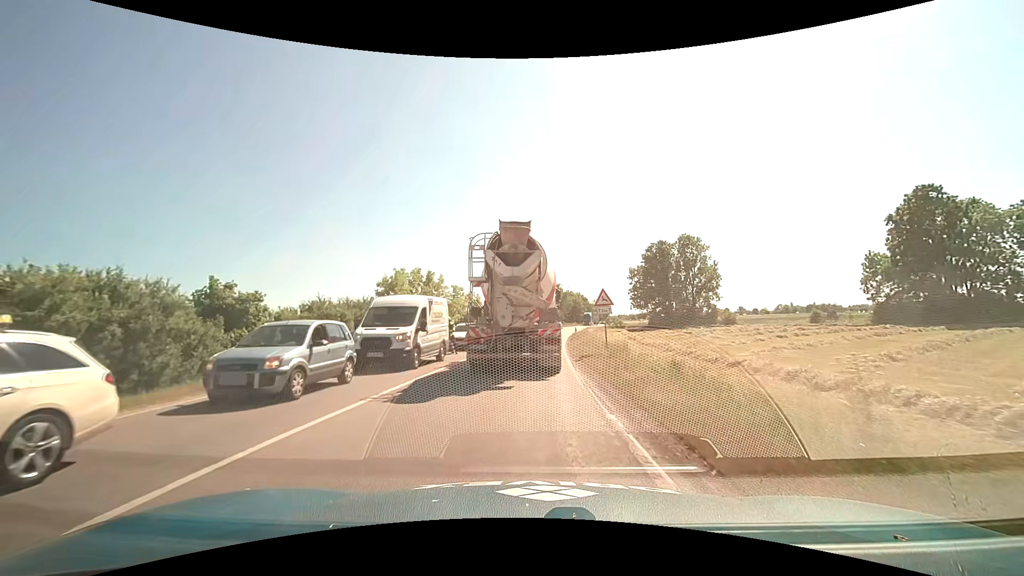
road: primary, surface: asphalt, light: Day
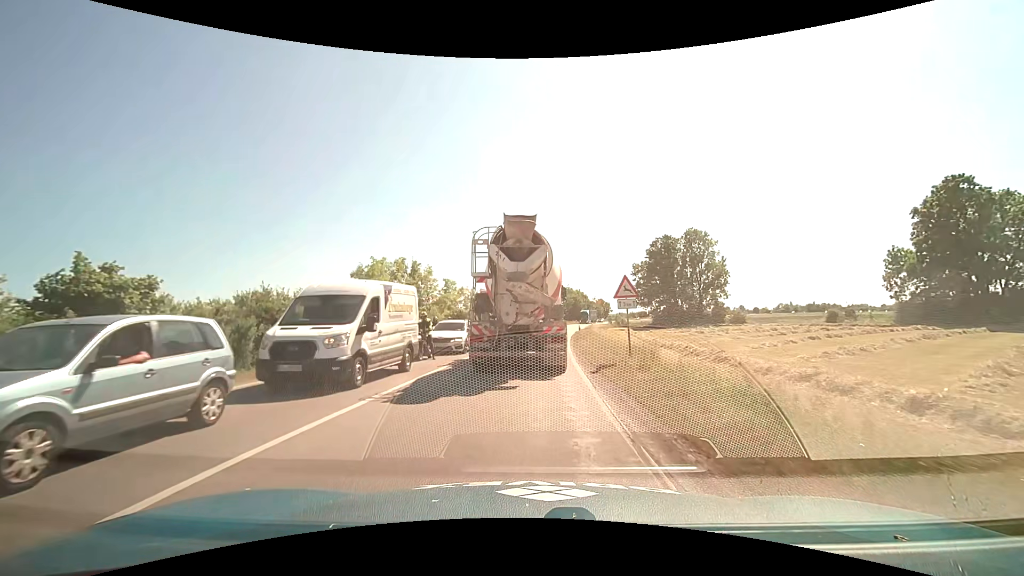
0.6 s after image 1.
(0.0, +5.2) m; 0°
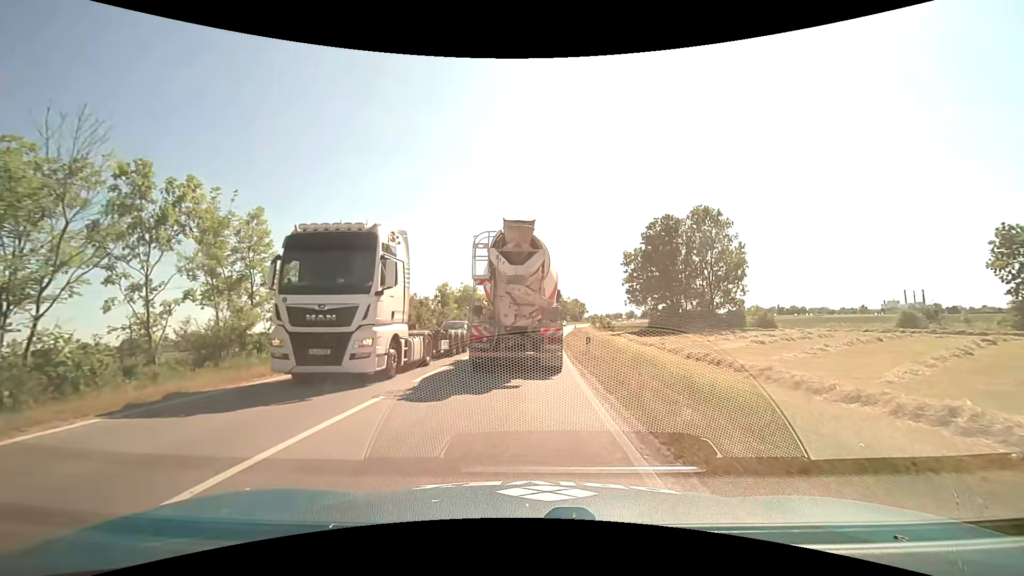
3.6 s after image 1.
(+0.7, +24.0) m; +4°
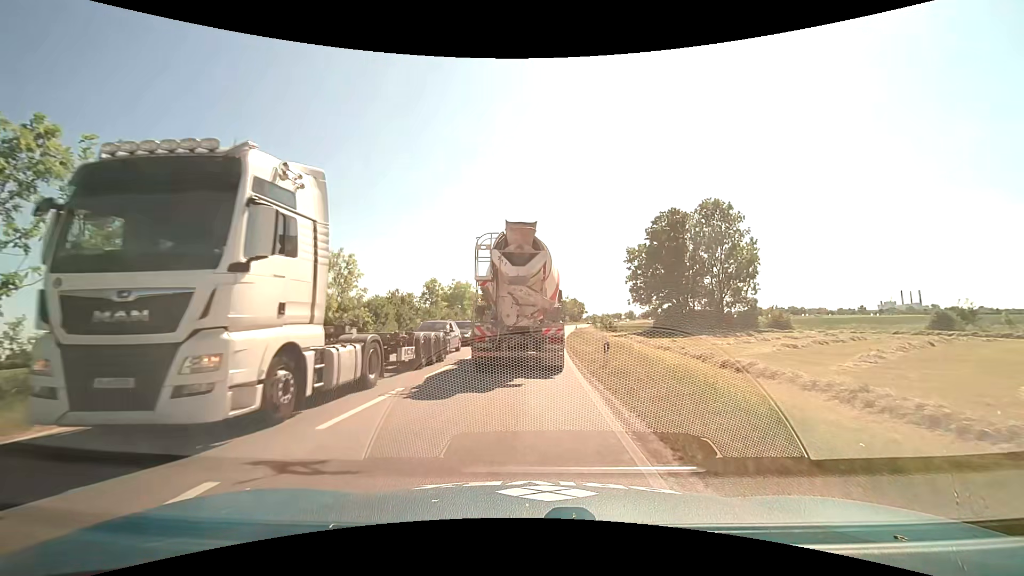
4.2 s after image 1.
(0.0, +5.2) m; 0°
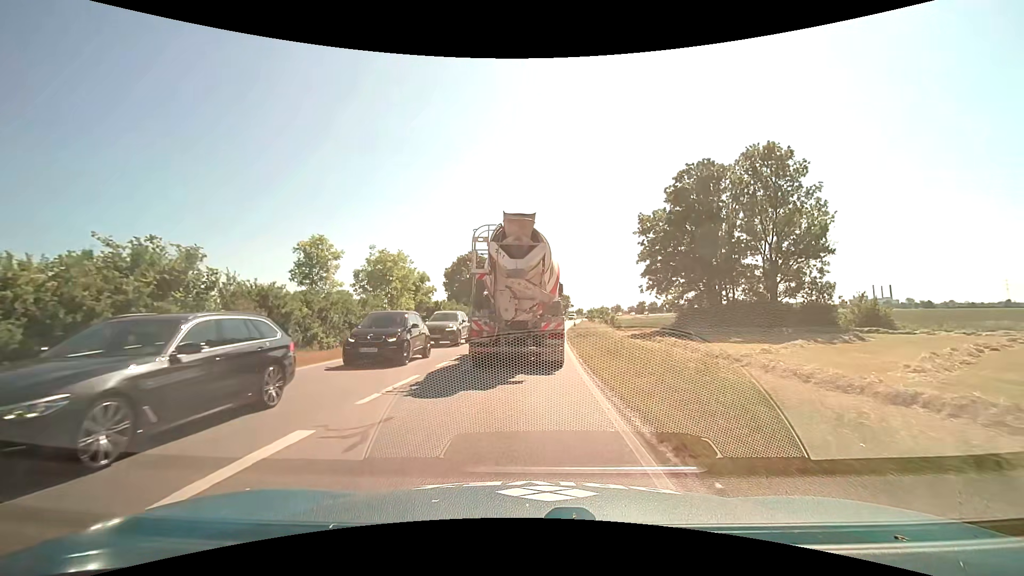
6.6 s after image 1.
(+0.5, +22.5) m; +2°
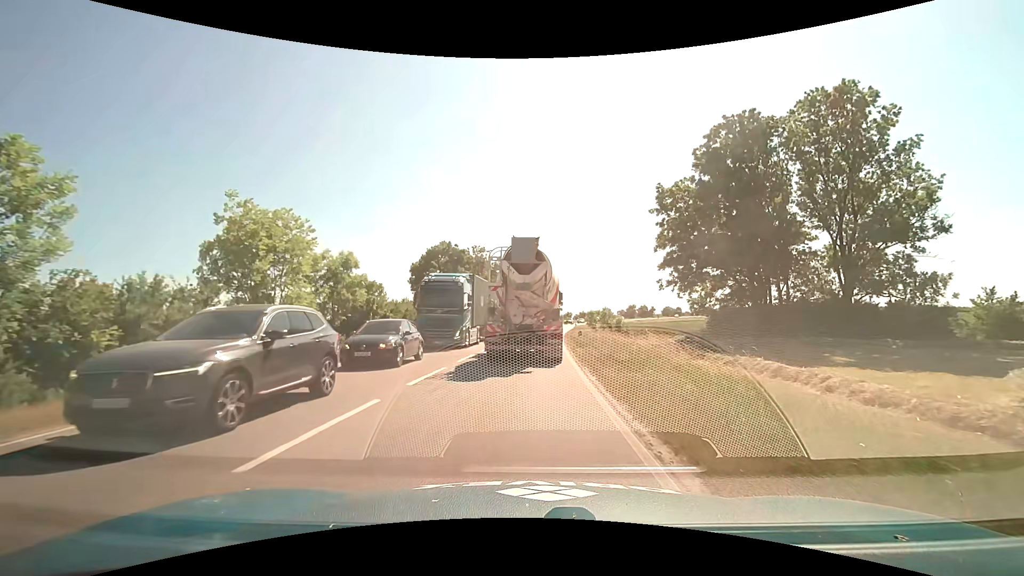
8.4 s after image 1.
(+0.2, +14.9) m; +2°
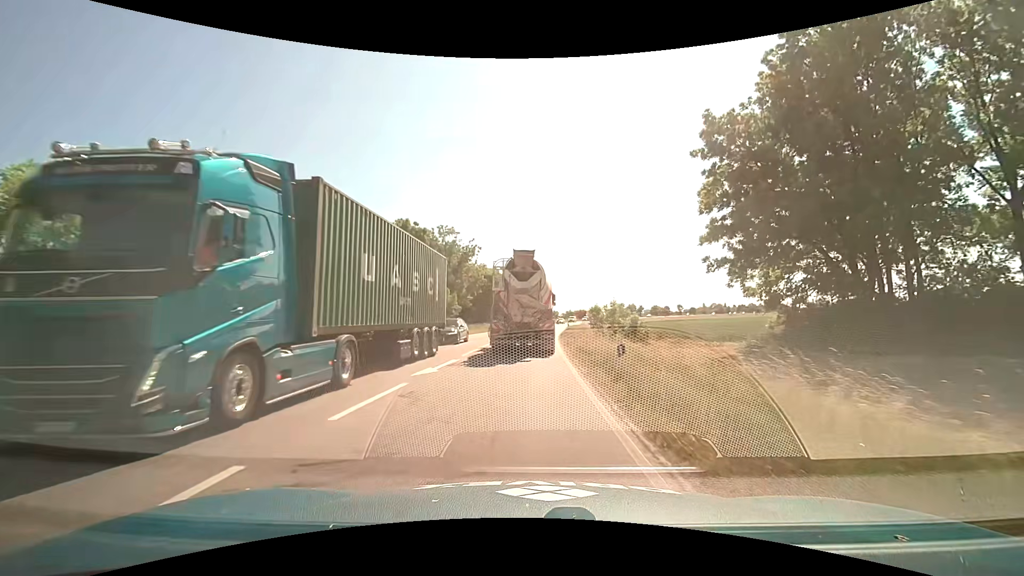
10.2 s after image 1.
(+0.3, +15.8) m; +2°
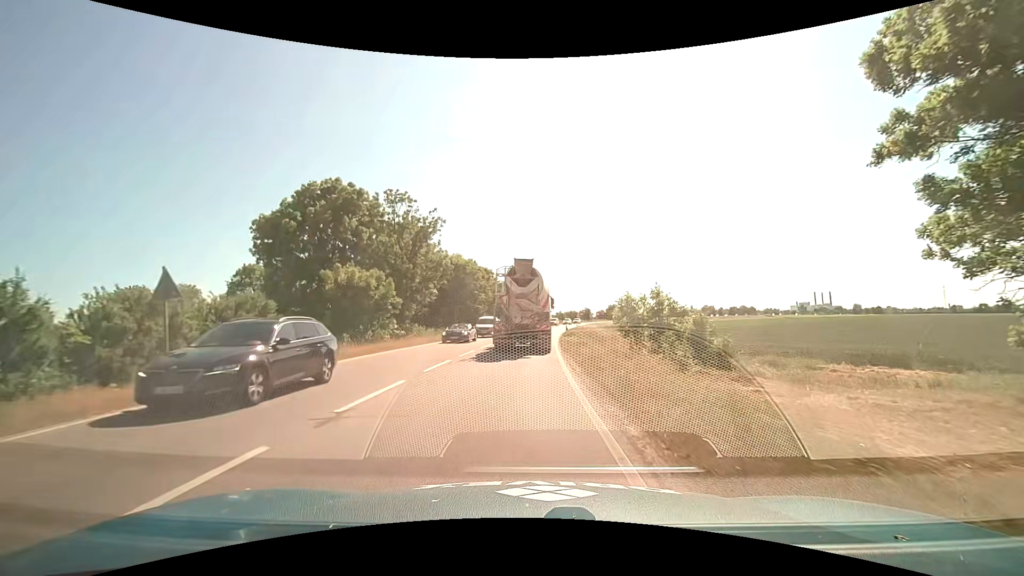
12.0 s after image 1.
(+0.3, +17.4) m; +1°
(0, +10) (0, +20) (+1, +30) (+1, +40) (+2, +50) (+3, +60) (+4, +70) (+5, +80) (+6, +90) (+8, +100) m
